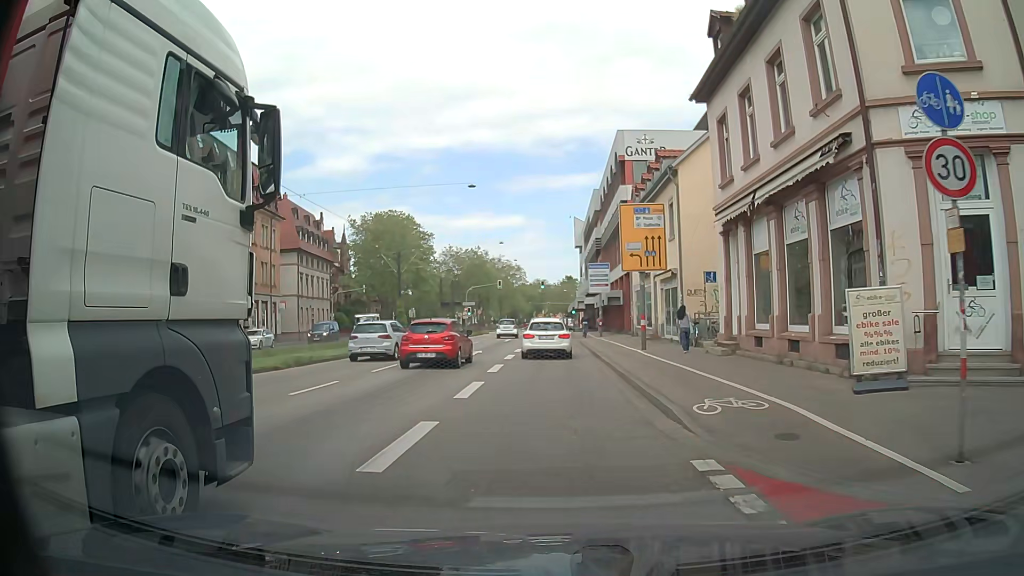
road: primary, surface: asphalt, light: Day
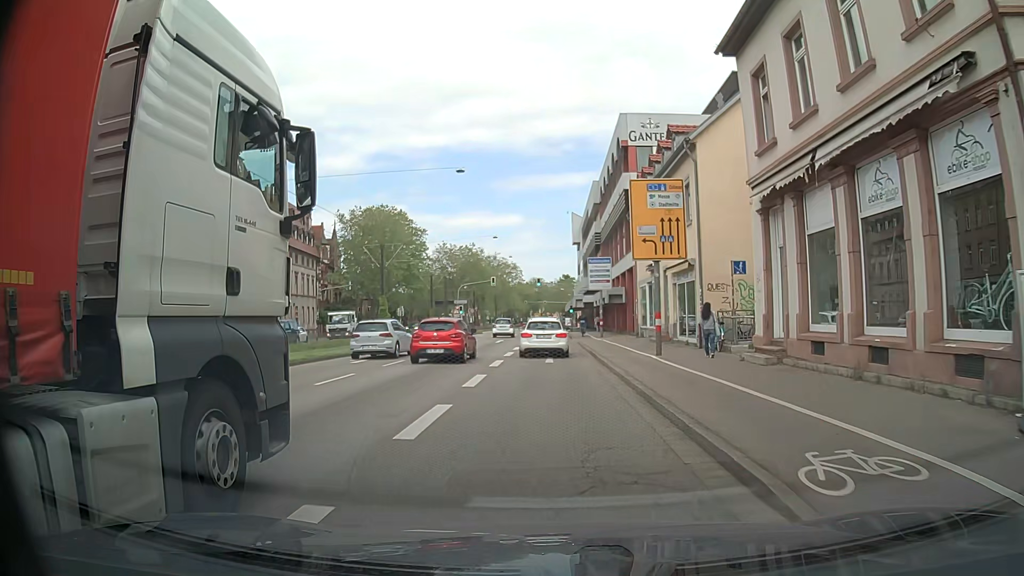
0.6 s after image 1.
(0.0, +4.3) m; 0°
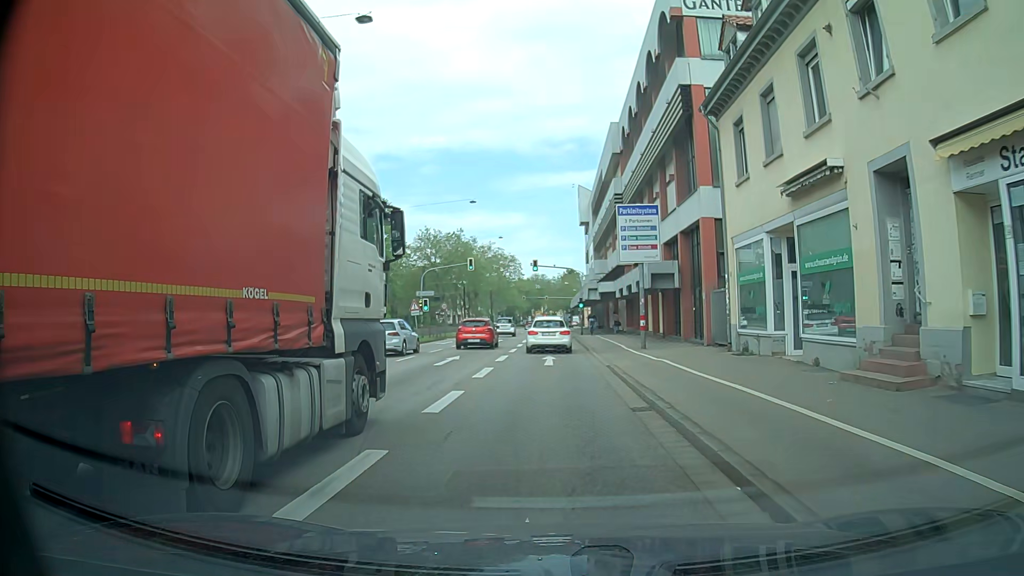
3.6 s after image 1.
(+0.3, +22.0) m; +1°
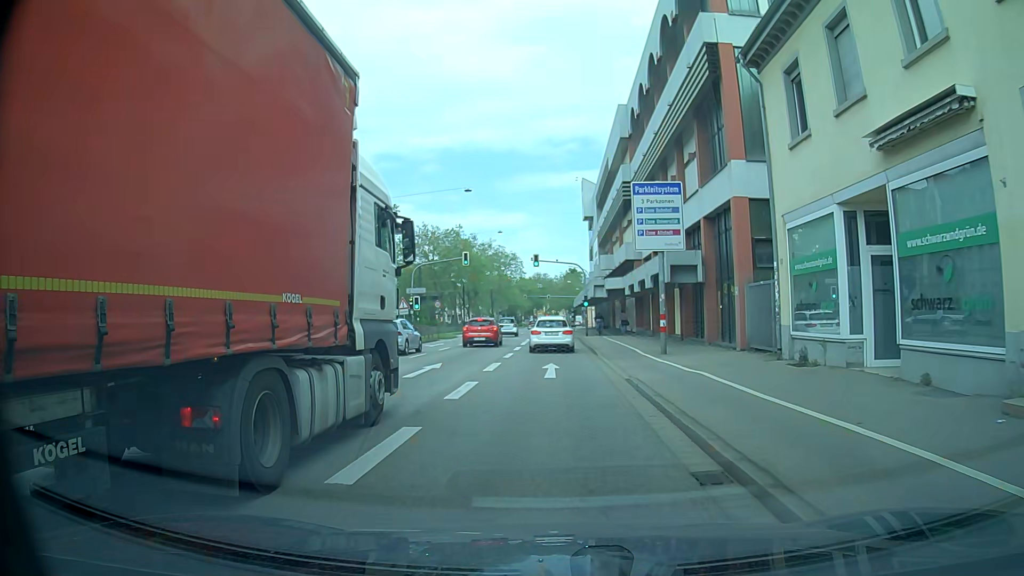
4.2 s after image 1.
(0.0, +4.4) m; -1°
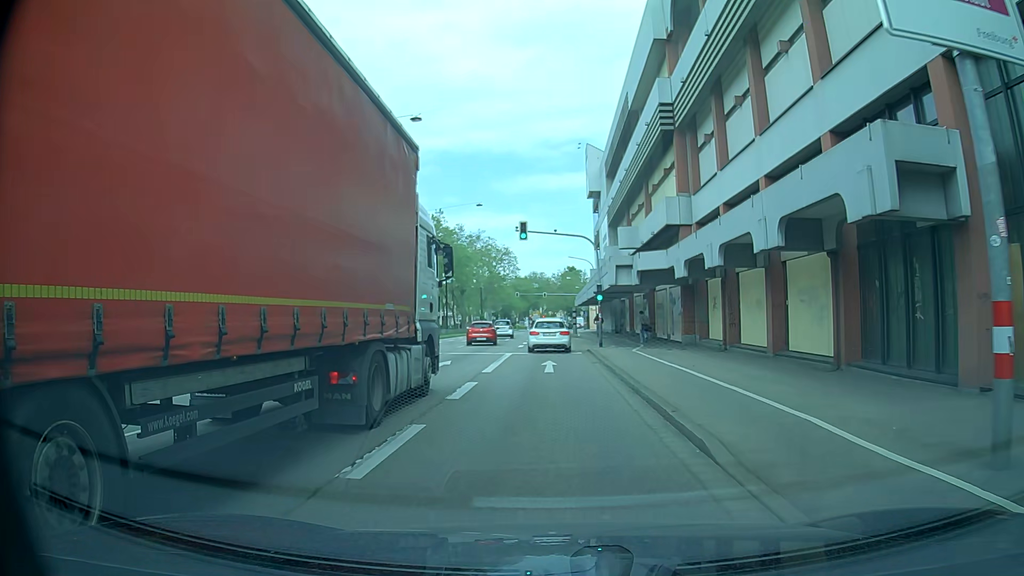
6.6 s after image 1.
(+0.2, +17.9) m; +2°
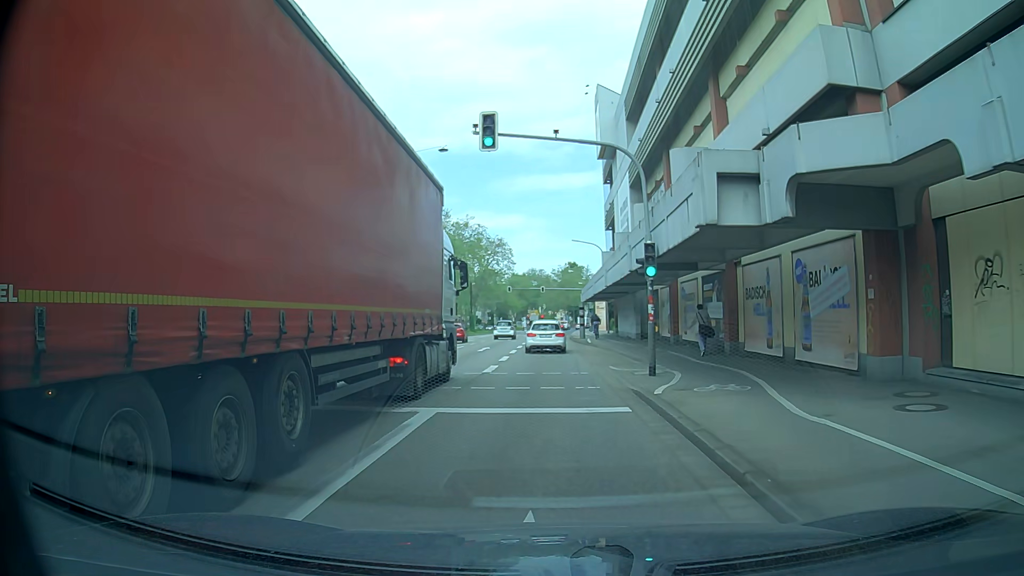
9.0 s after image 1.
(-0.4, +17.8) m; 0°
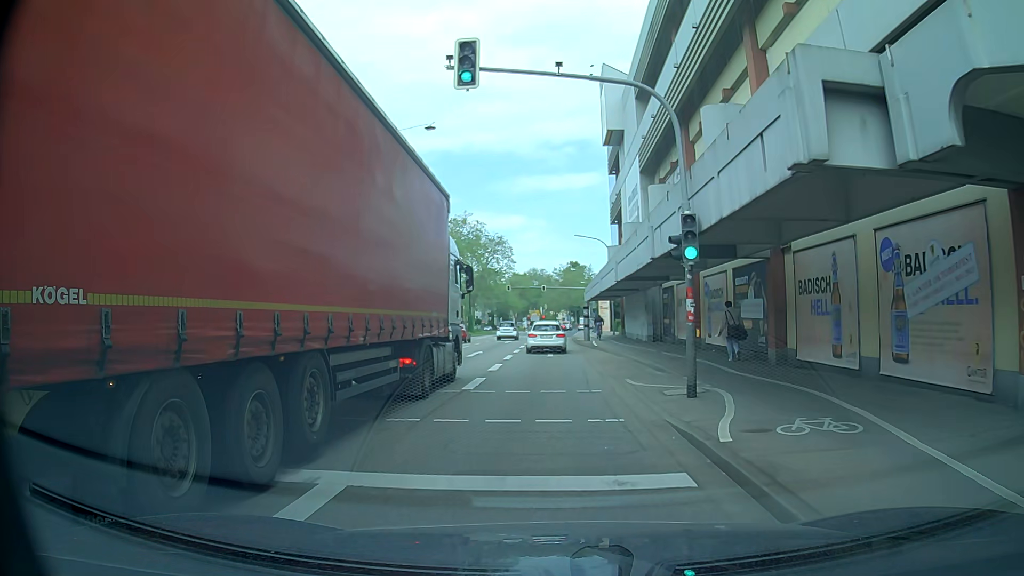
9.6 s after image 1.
(-0.1, +4.5) m; -1°
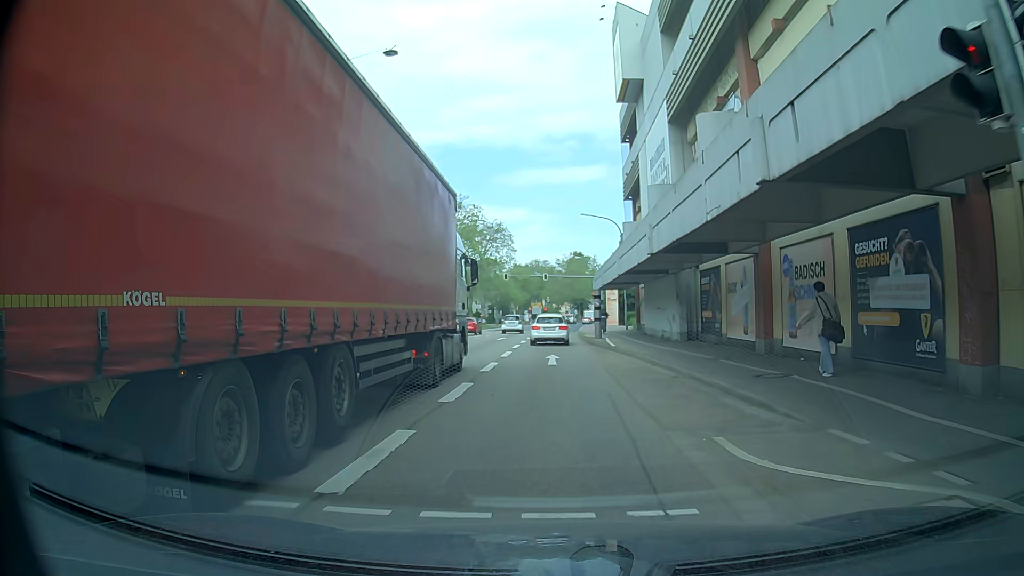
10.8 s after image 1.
(-0.1, +8.9) m; 0°
(0, +10) (0, +20) (0, +30) (0, +40) (0, +50) (0, +60) (+1, +70) (+1, +80) (+1, +90) (+2, +100) m
